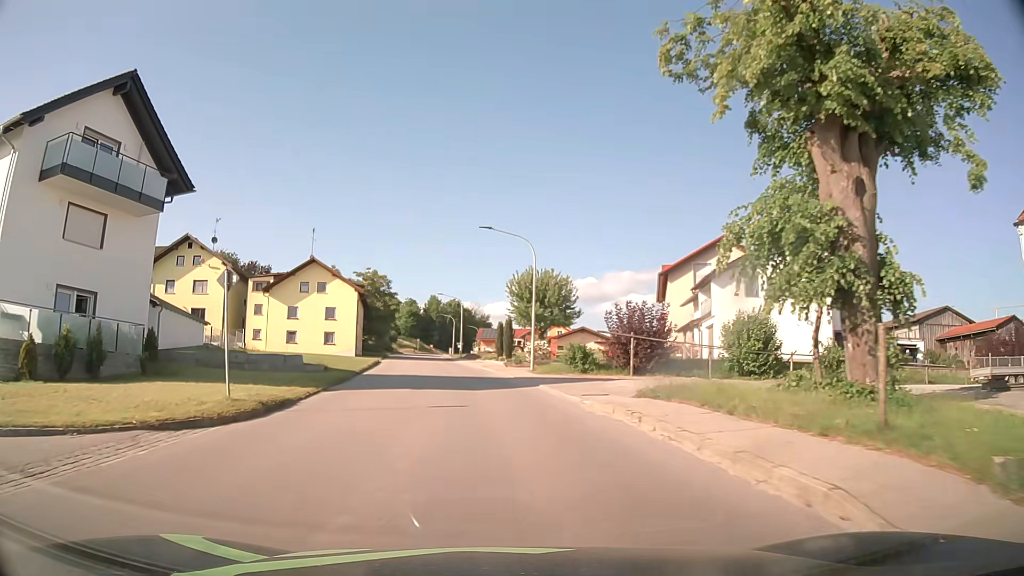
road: tertiary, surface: asphalt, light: Day
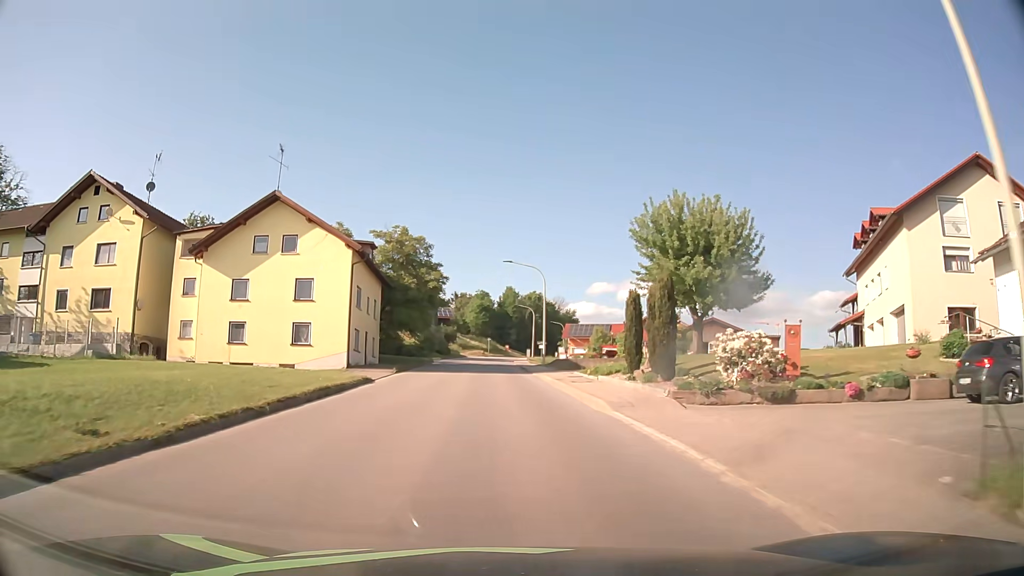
(-1.8, +29.8) m; -7°
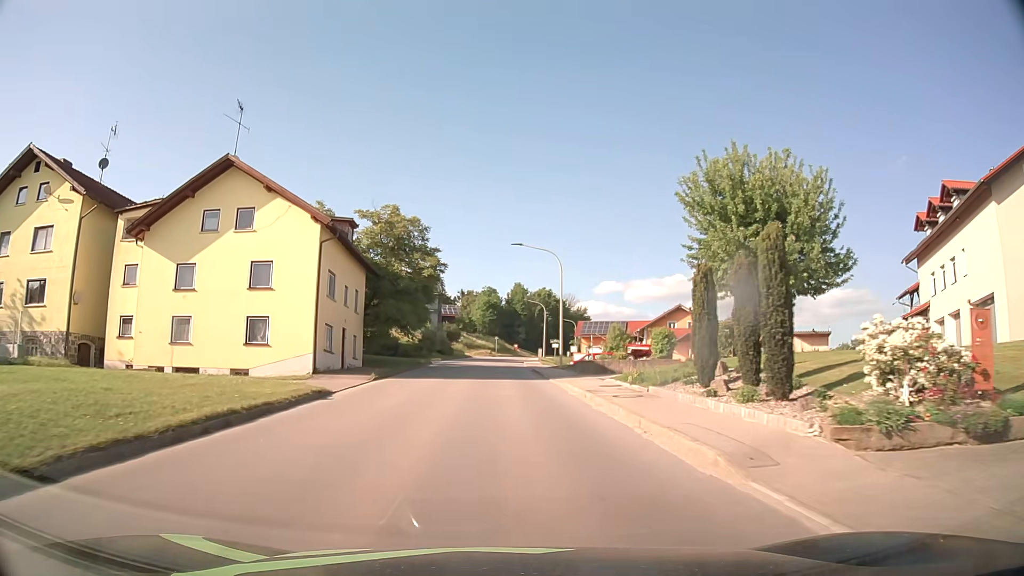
(0.0, +7.7) m; 0°
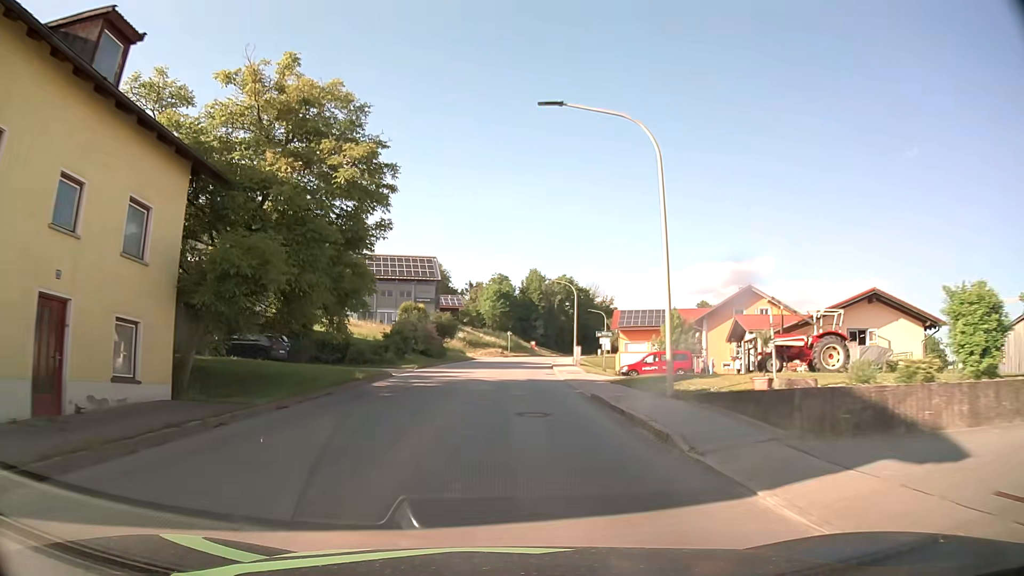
(-0.3, +23.3) m; -1°
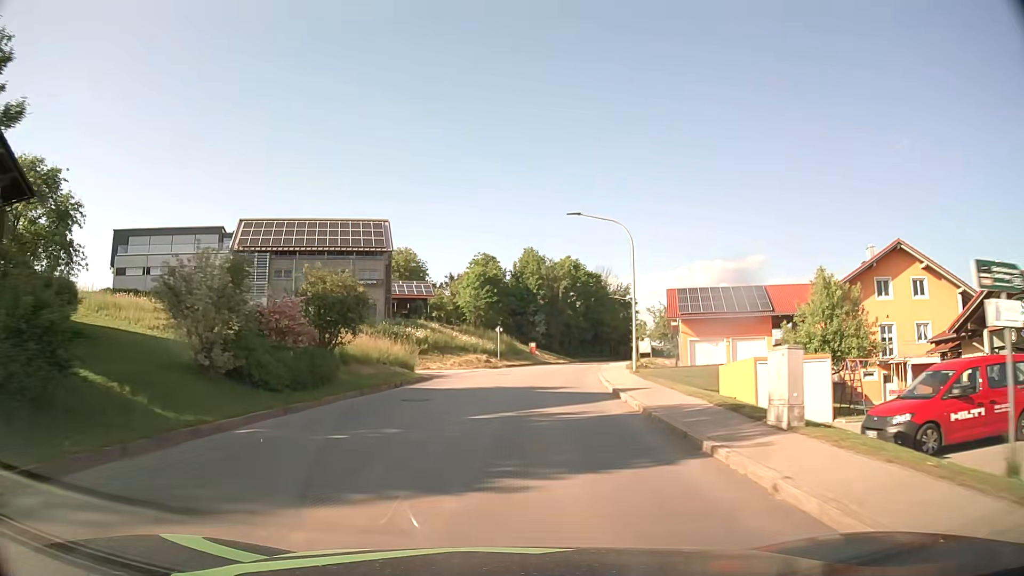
(-0.1, +31.4) m; +1°
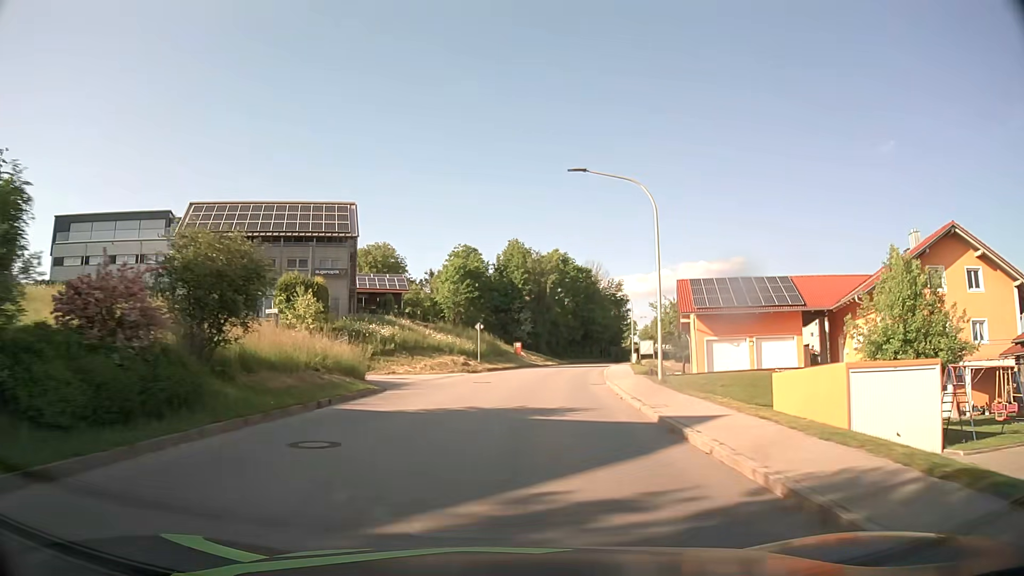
(+0.1, +7.9) m; +1°
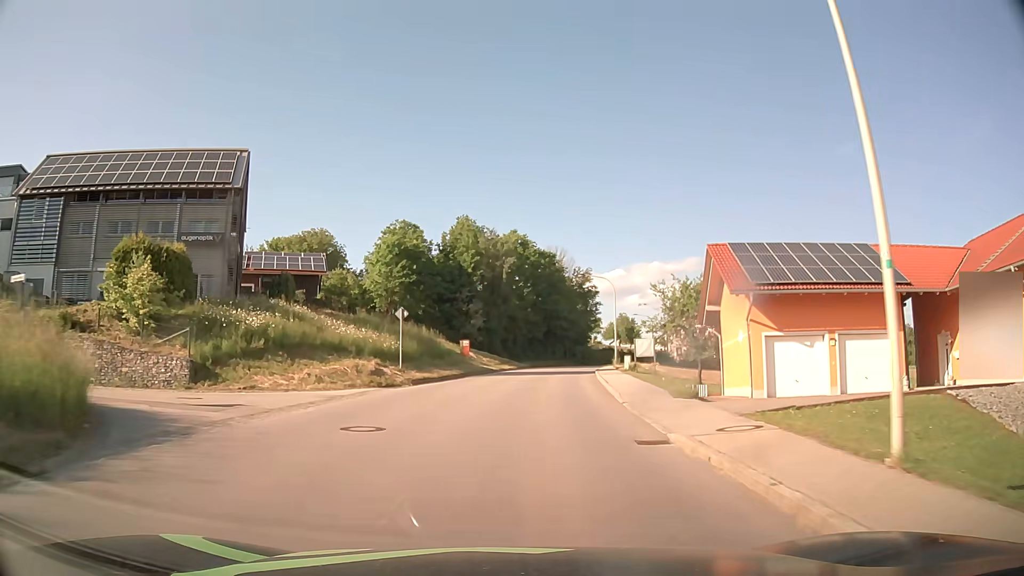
(+0.6, +15.8) m; +4°
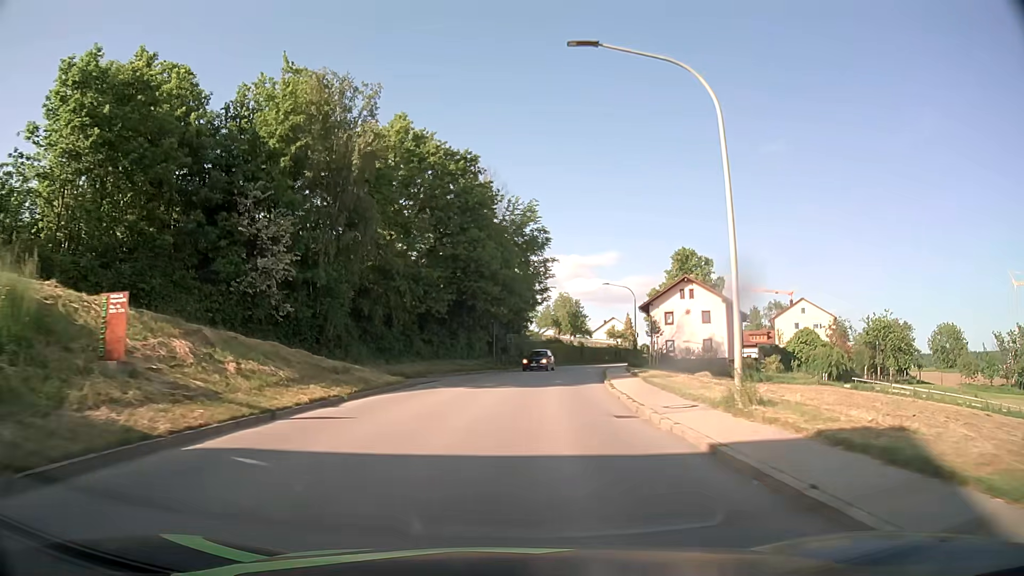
(+2.6, +39.6) m; +7°
